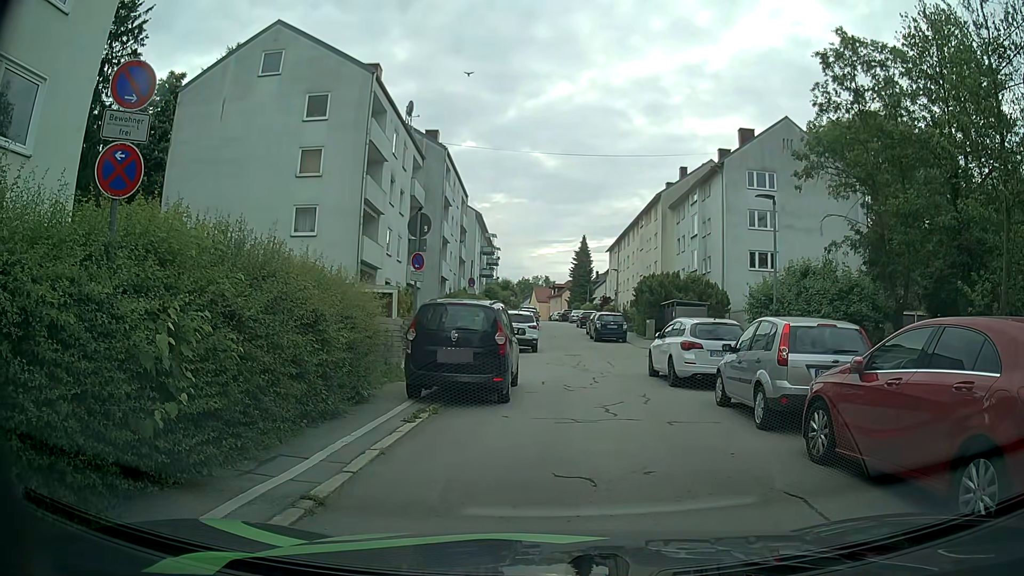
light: Day
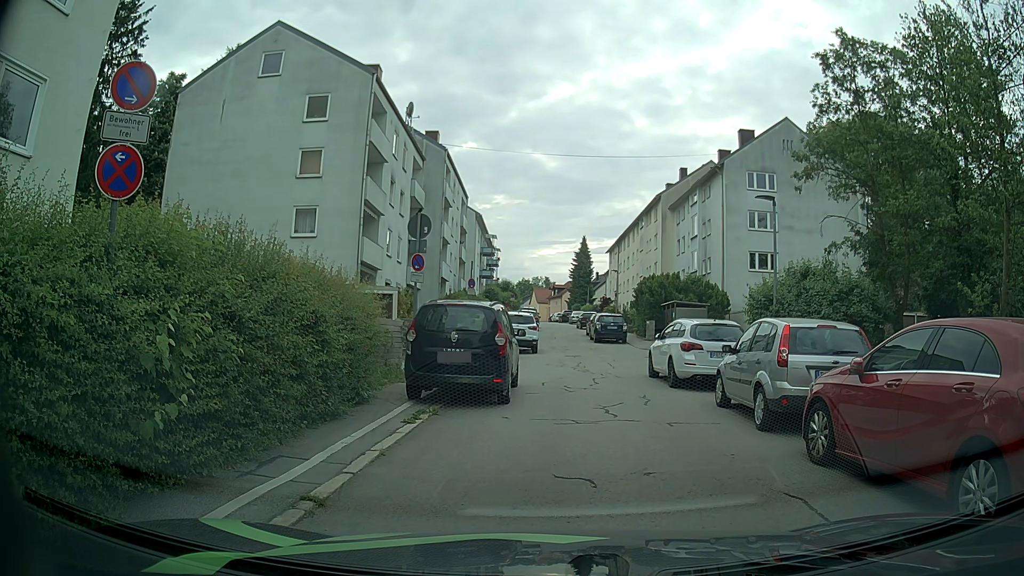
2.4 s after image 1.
(0.0, +0.1) m; 0°
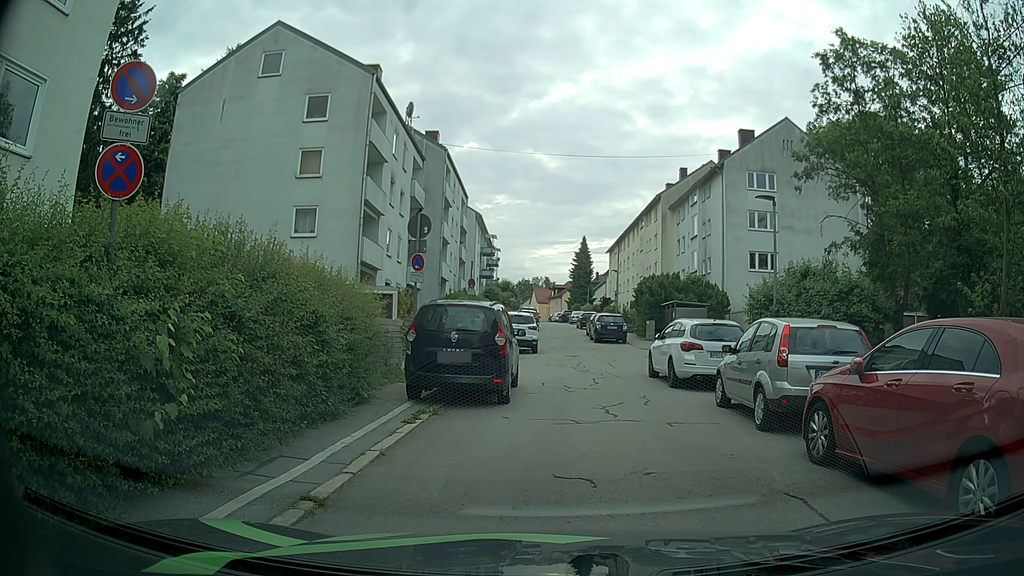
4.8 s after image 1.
(0.0, 0.0) m; 0°
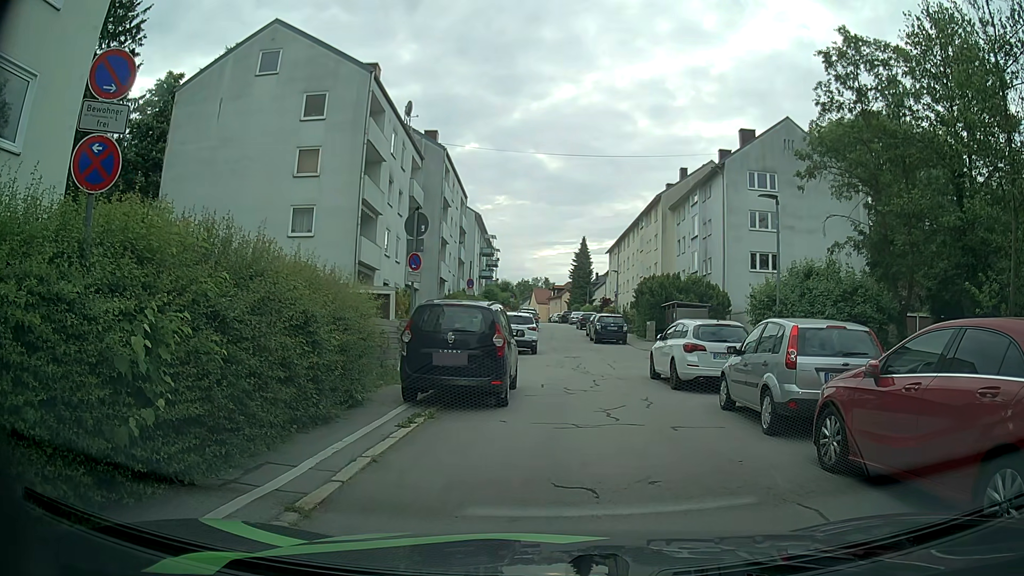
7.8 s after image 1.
(0.0, +0.3) m; 0°
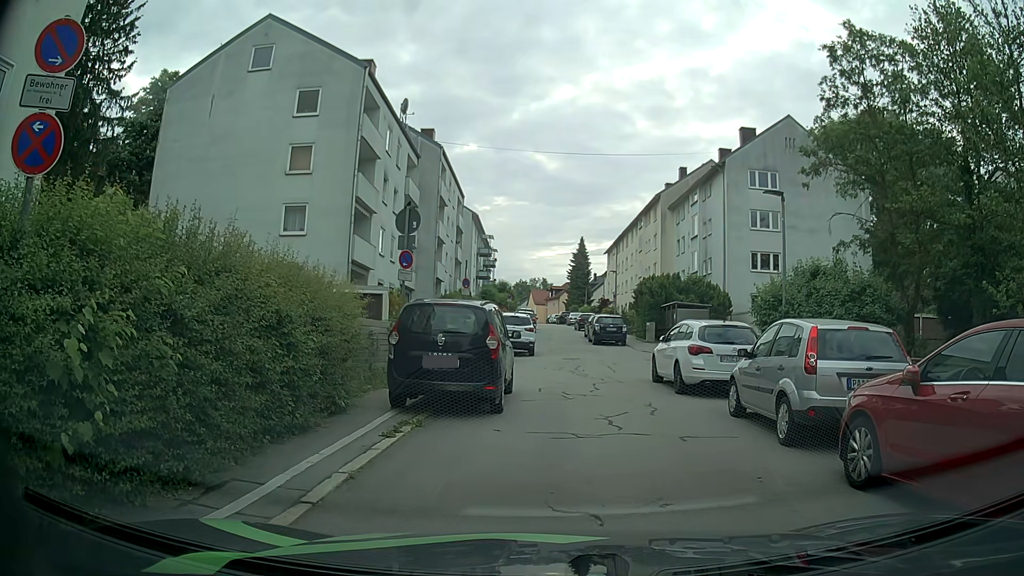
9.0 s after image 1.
(0.0, +0.7) m; 0°
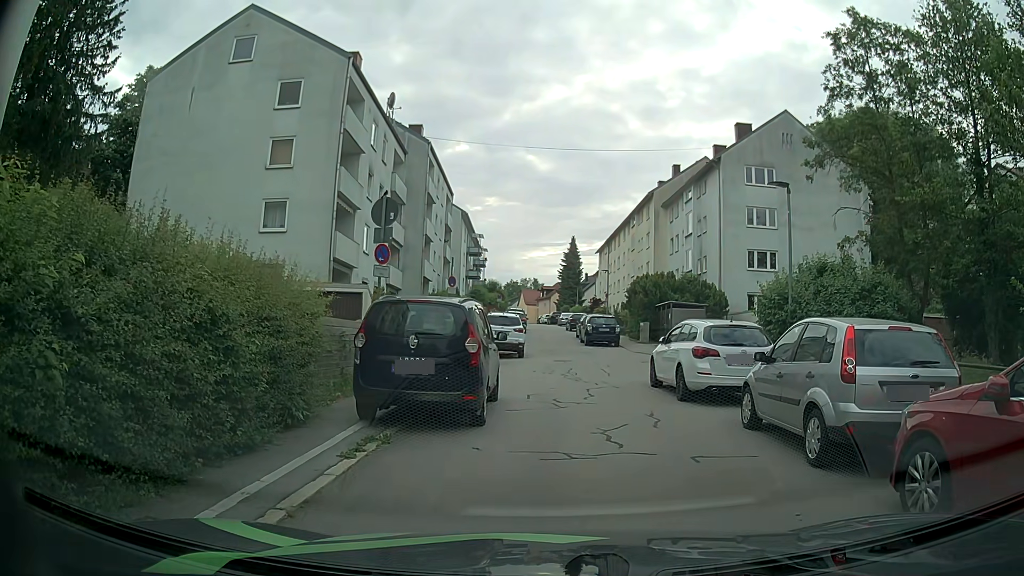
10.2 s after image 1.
(0.0, +1.3) m; 0°
